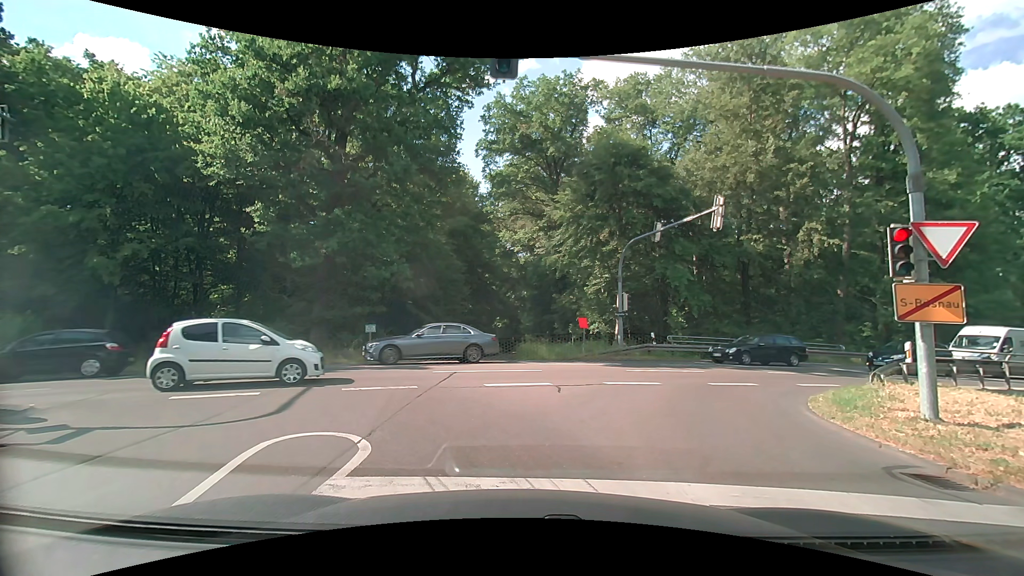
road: tertiary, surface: asphalt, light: Day
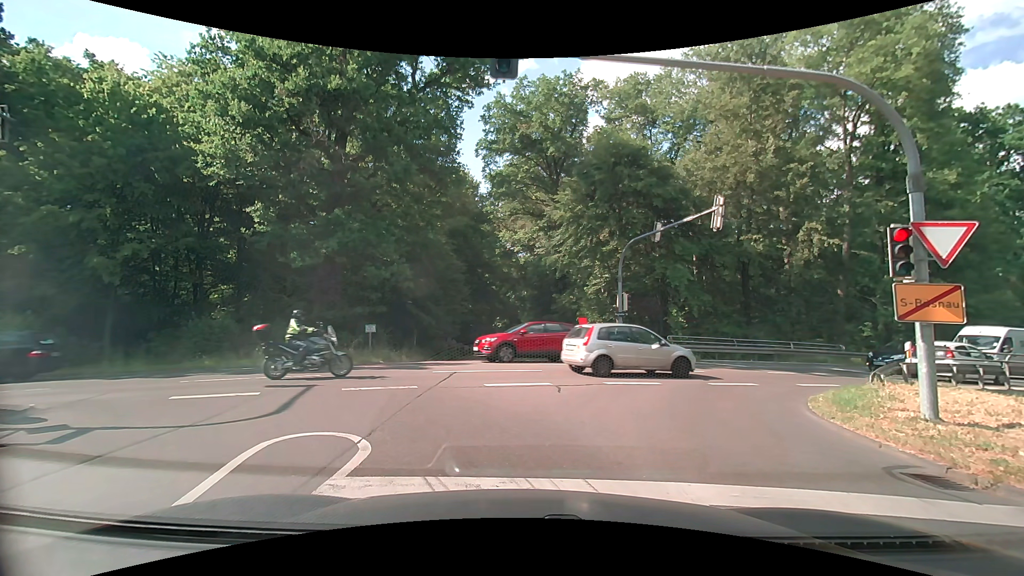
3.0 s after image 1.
(0.0, 0.0) m; 0°
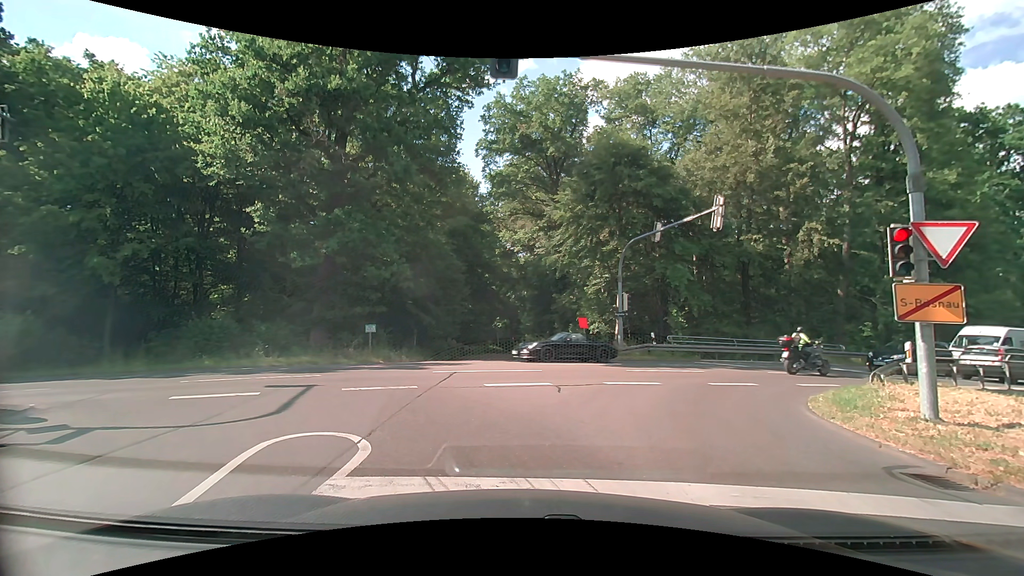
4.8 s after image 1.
(0.0, 0.0) m; 0°
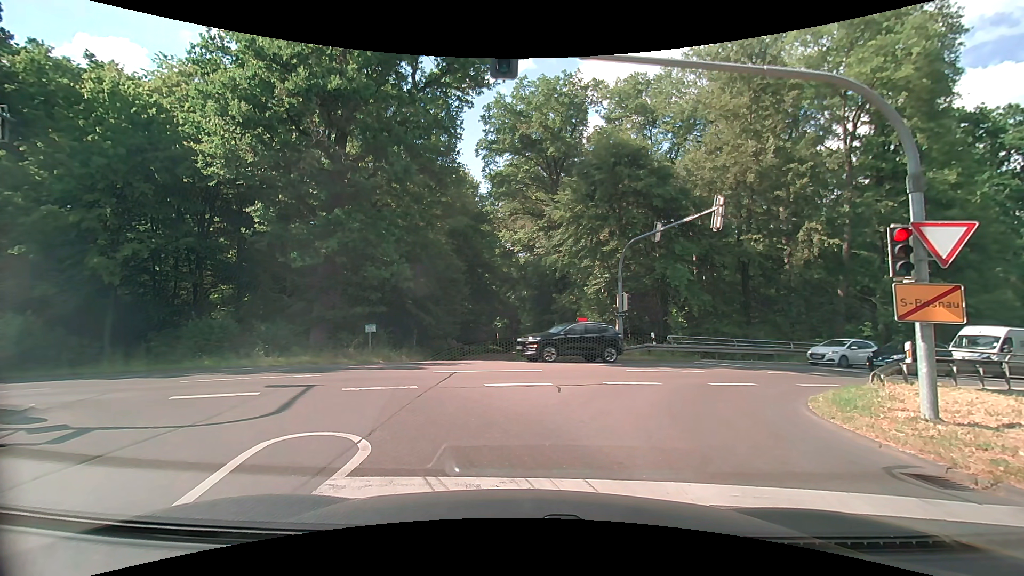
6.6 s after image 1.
(0.0, 0.0) m; 0°
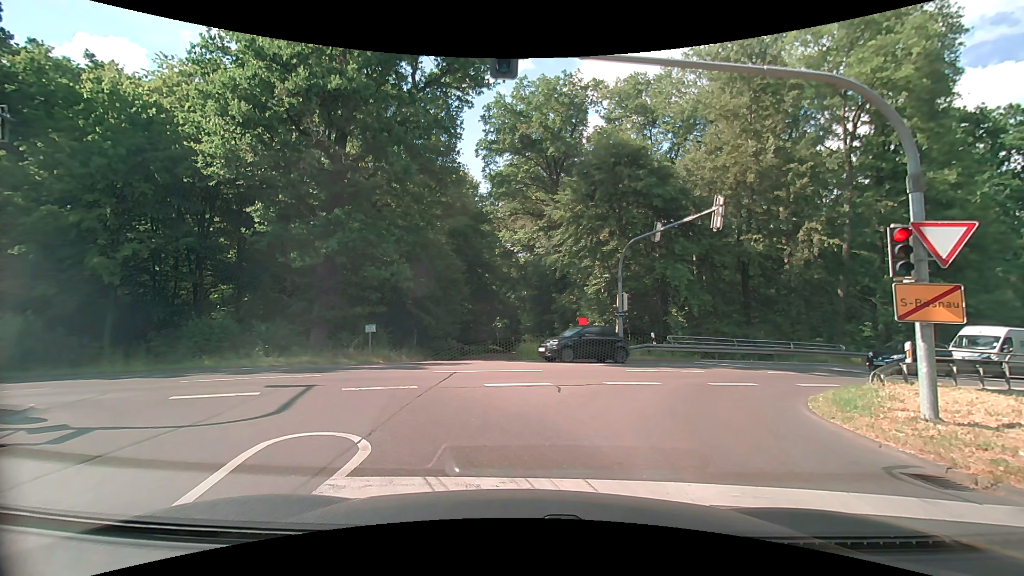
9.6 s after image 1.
(0.0, 0.0) m; 0°
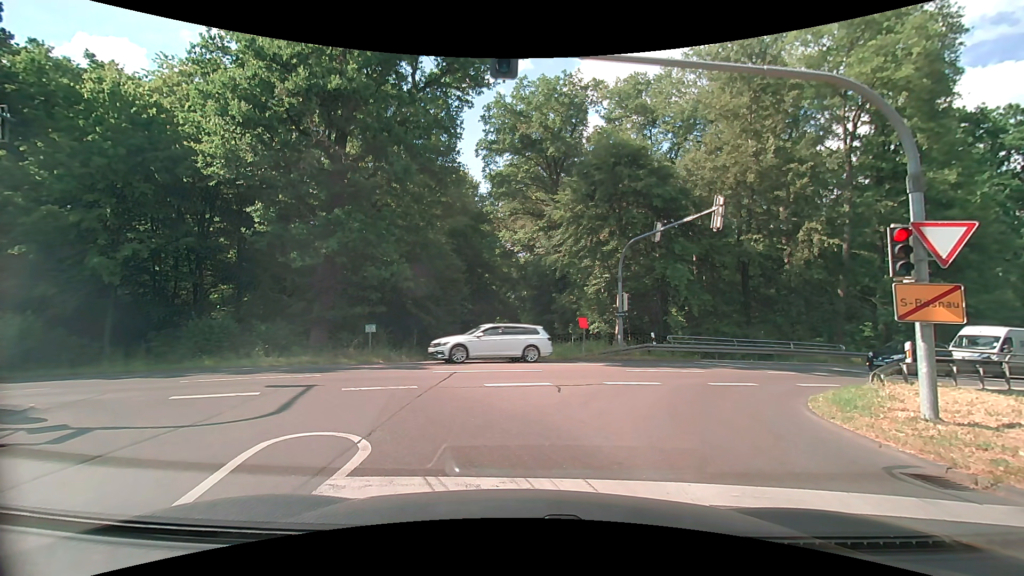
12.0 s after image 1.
(0.0, 0.0) m; 0°
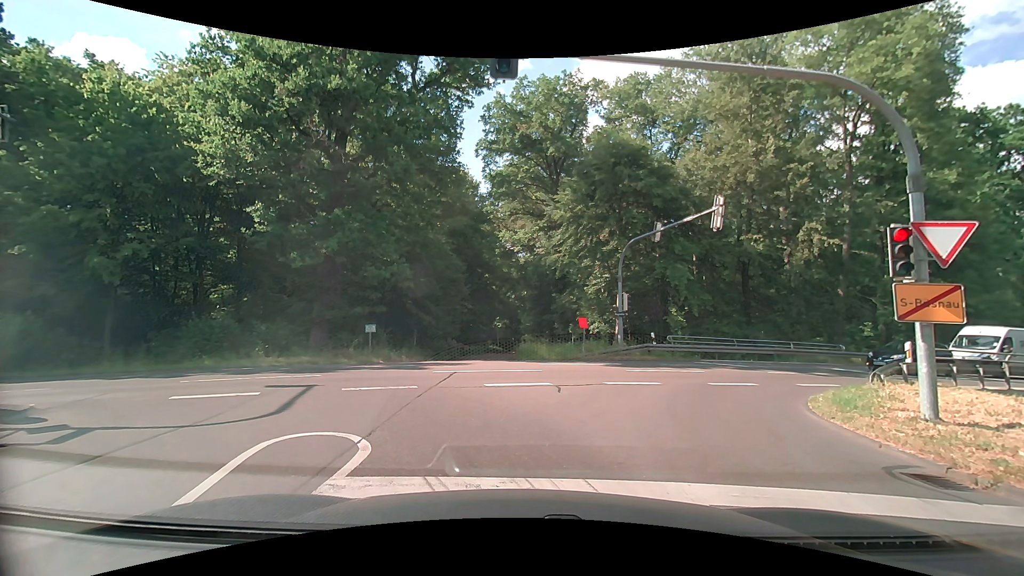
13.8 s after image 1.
(0.0, 0.0) m; 0°
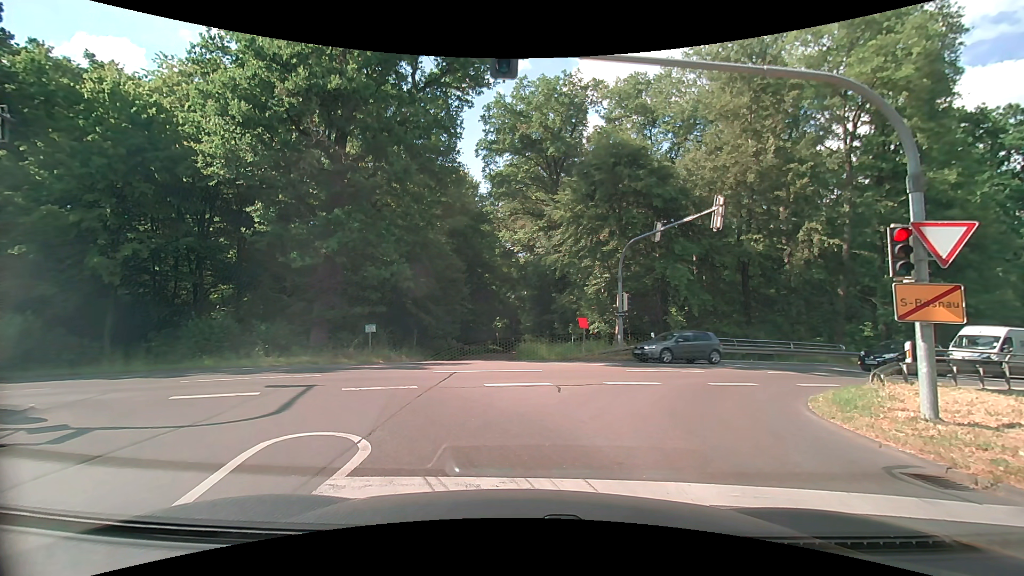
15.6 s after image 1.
(0.0, 0.0) m; 0°
(-2, +10) (-9, +16) (-19, +14) (-29, +11) (-38, +7) (-47, +4) (-56, 0) (-66, -4) (-75, -8) (-84, -11) m
